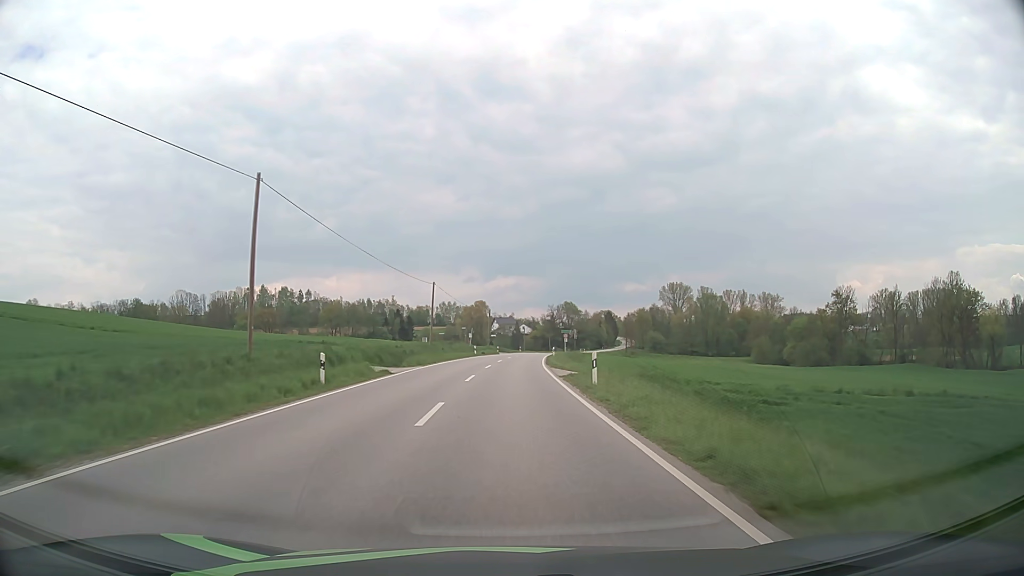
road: secondary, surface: asphalt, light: Day
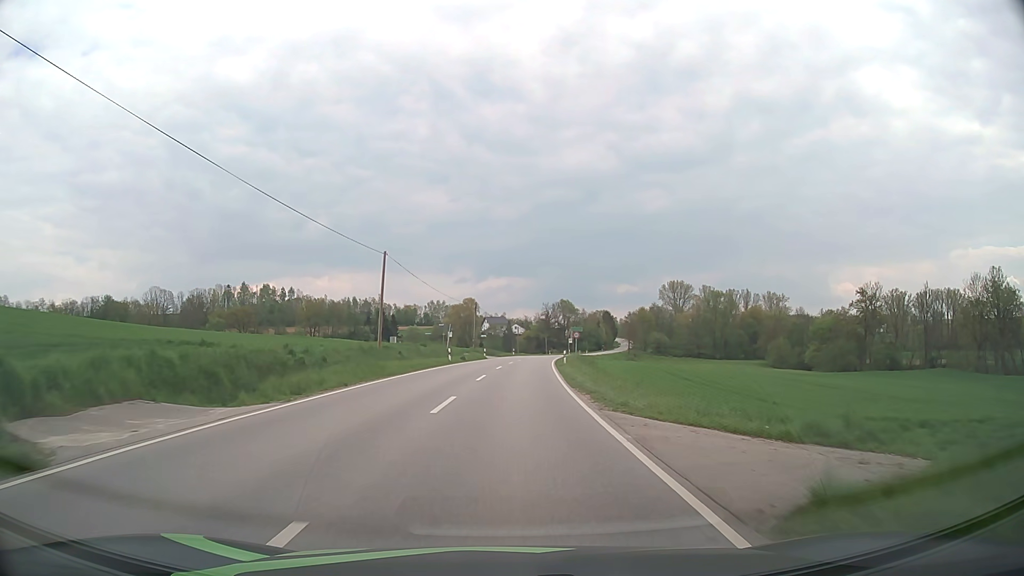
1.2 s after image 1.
(+0.1, +21.8) m; +1°
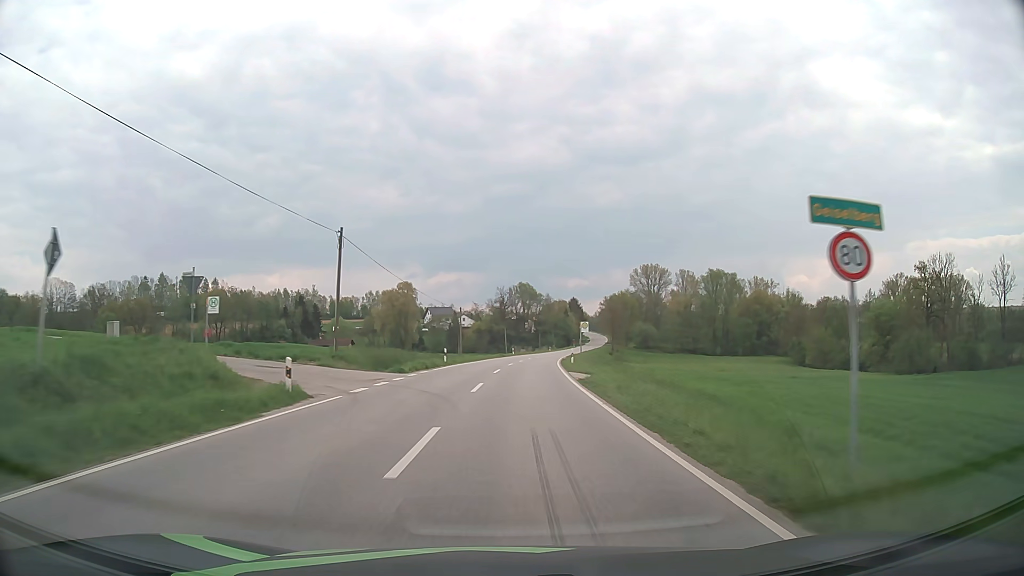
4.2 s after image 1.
(+1.6, +54.3) m; +4°
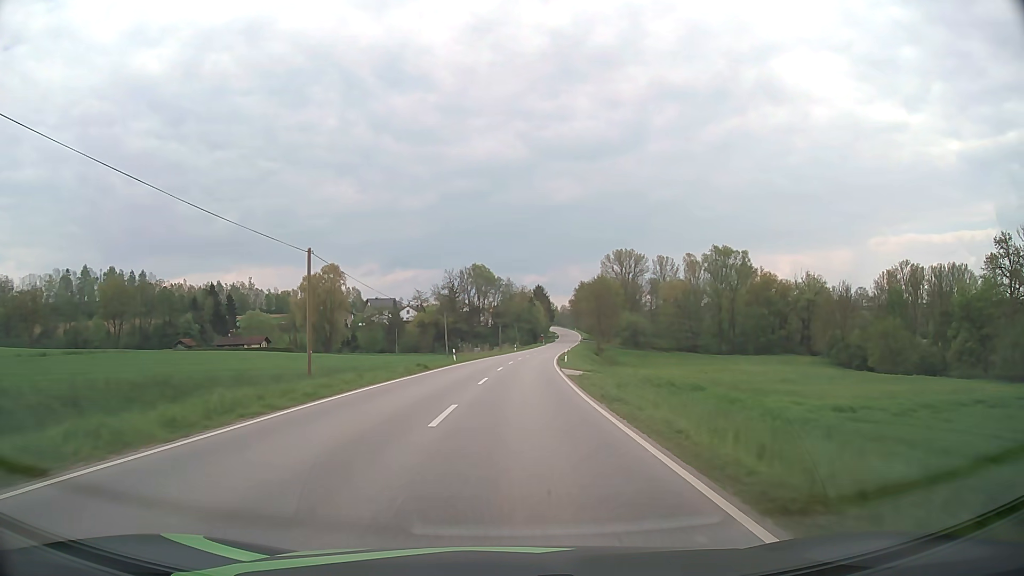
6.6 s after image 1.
(+1.5, +43.7) m; +4°
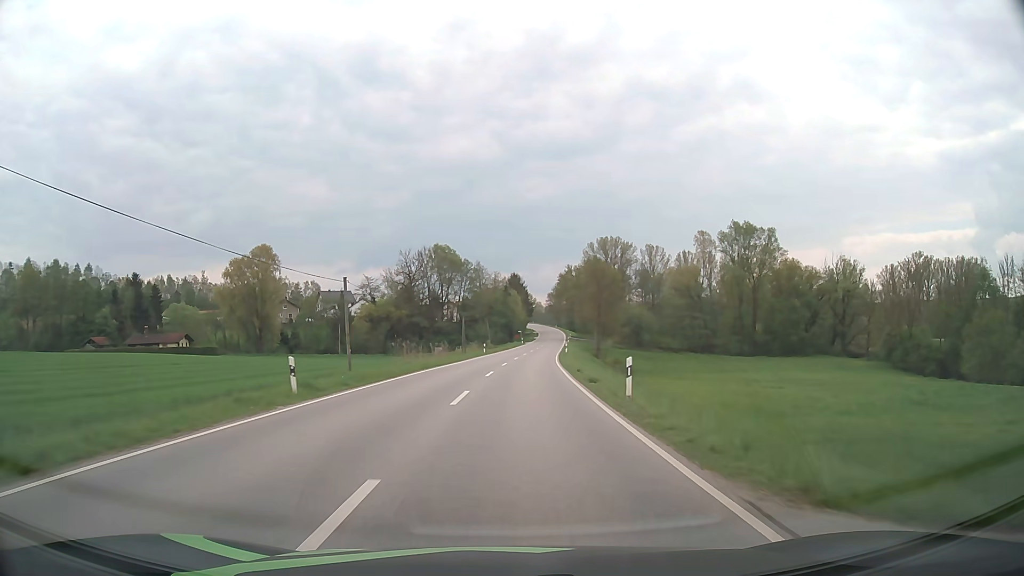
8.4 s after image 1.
(+0.7, +32.6) m; +2°
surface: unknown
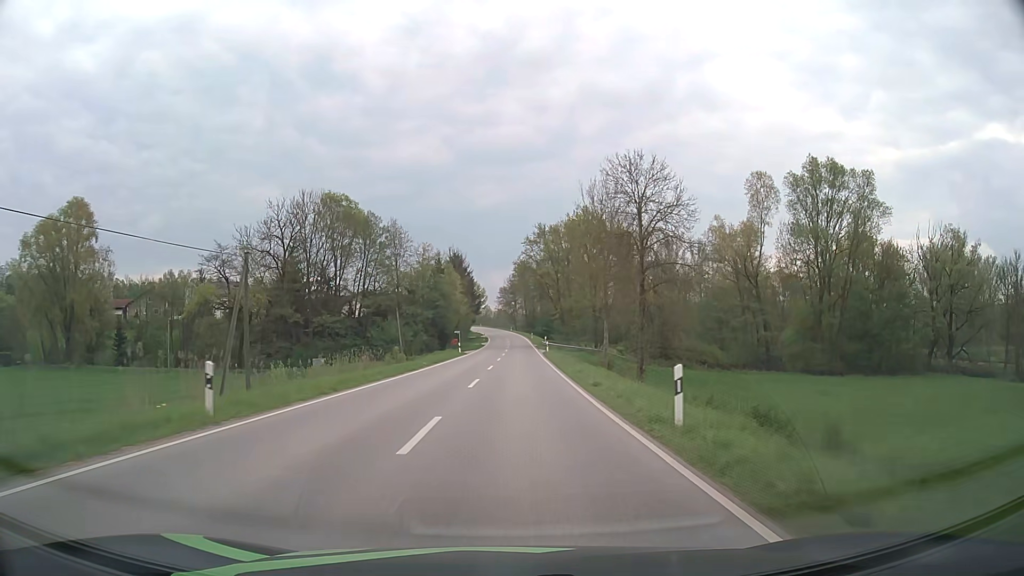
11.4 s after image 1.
(+2.0, +54.3) m; +4°
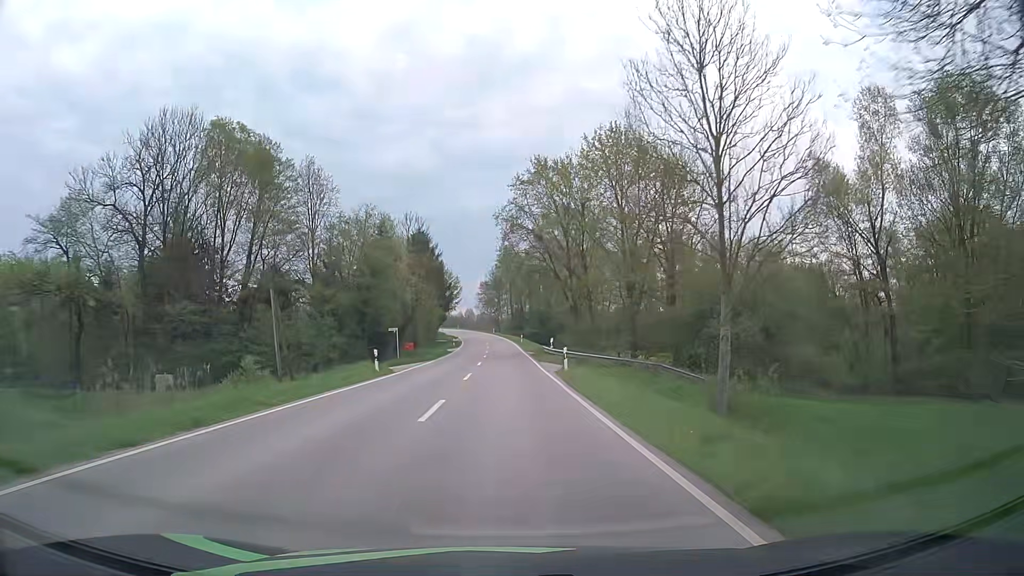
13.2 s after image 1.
(+0.6, +32.7) m; +1°
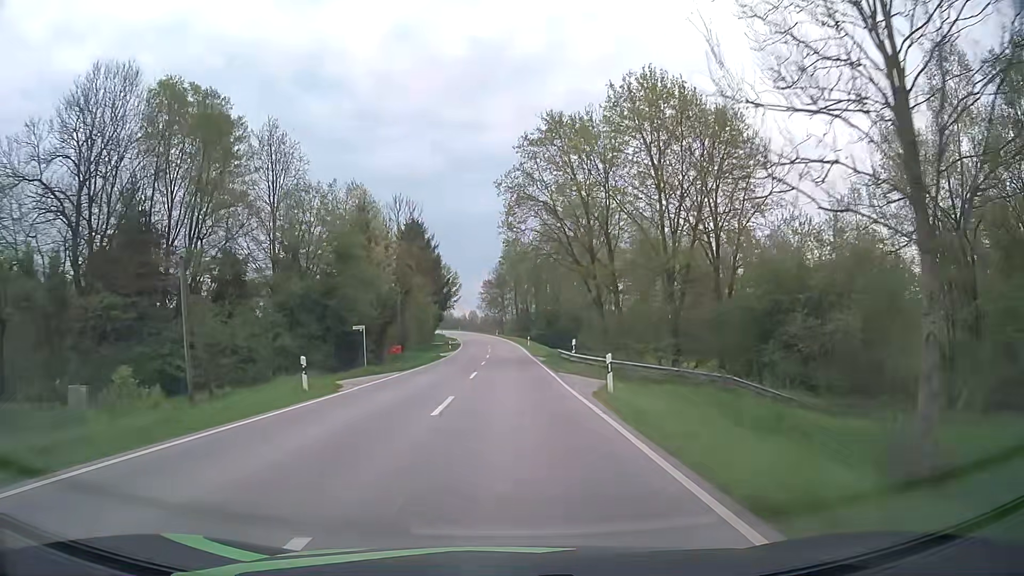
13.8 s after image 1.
(0.0, +10.9) m; 0°
(0, +10) (0, +20) (0, +30) (0, +40) (0, +50) (-1, +60) (-1, +70) (-1, +80) (-2, +90) (-3, +100) m
